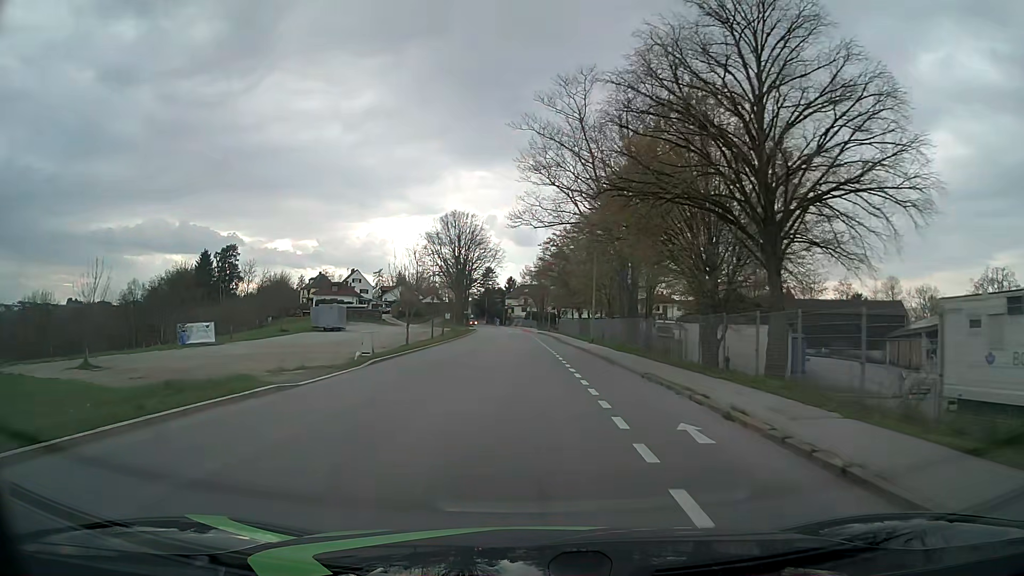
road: tertiary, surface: asphalt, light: Day
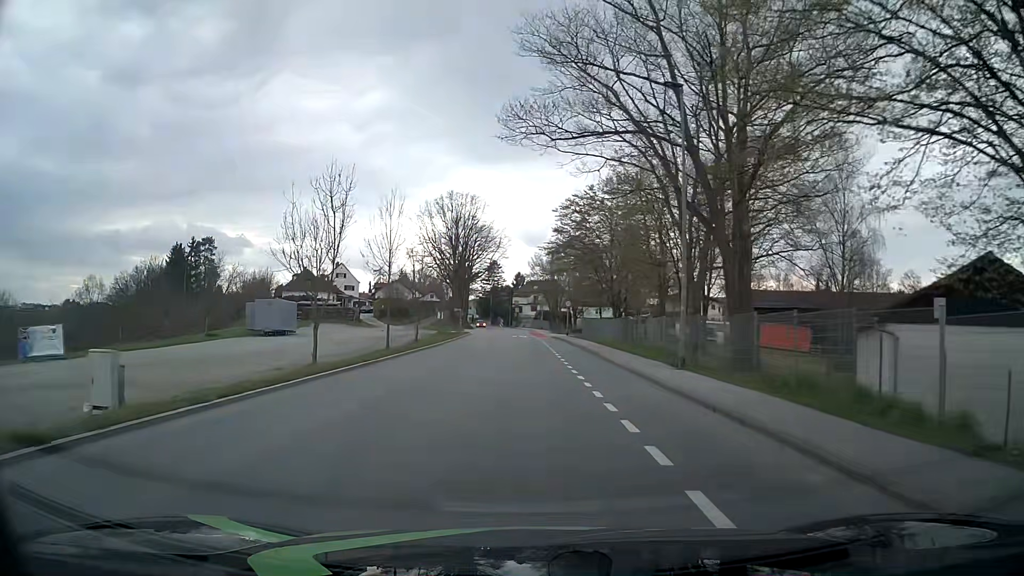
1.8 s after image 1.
(-0.2, +22.2) m; -1°
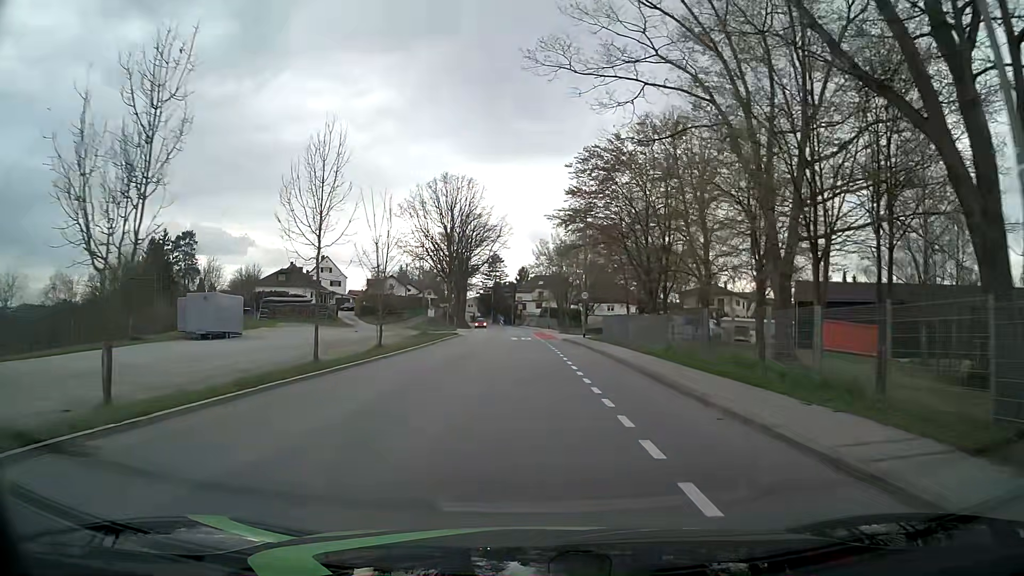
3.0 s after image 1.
(0.0, +13.7) m; 0°
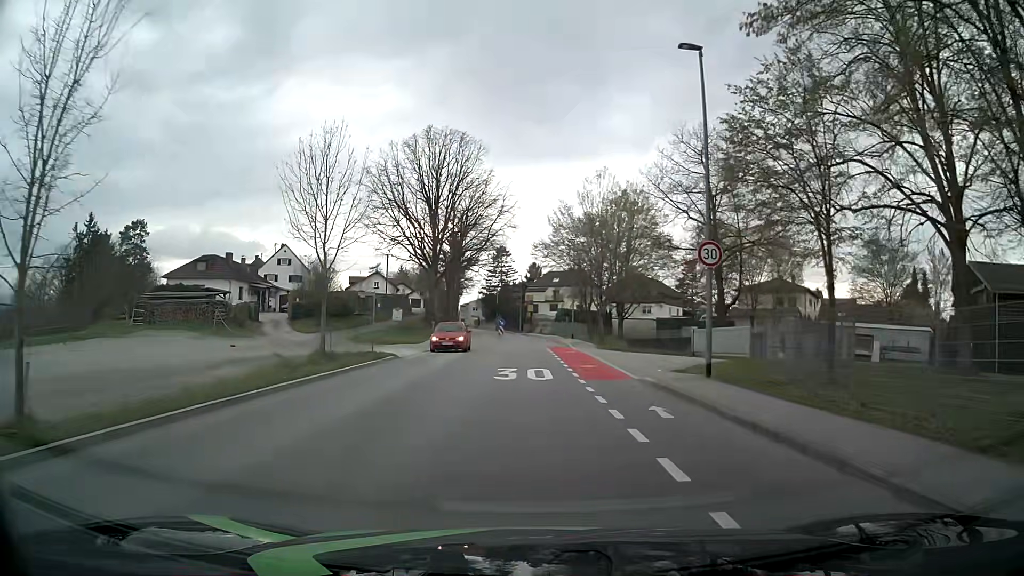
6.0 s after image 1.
(-0.5, +28.7) m; -2°
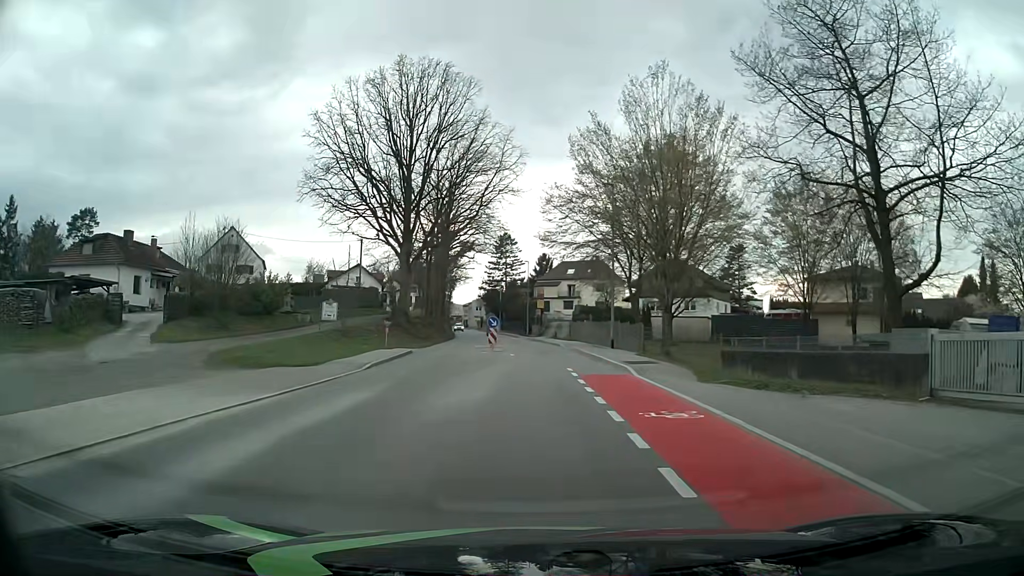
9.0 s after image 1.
(0.0, +22.4) m; -1°
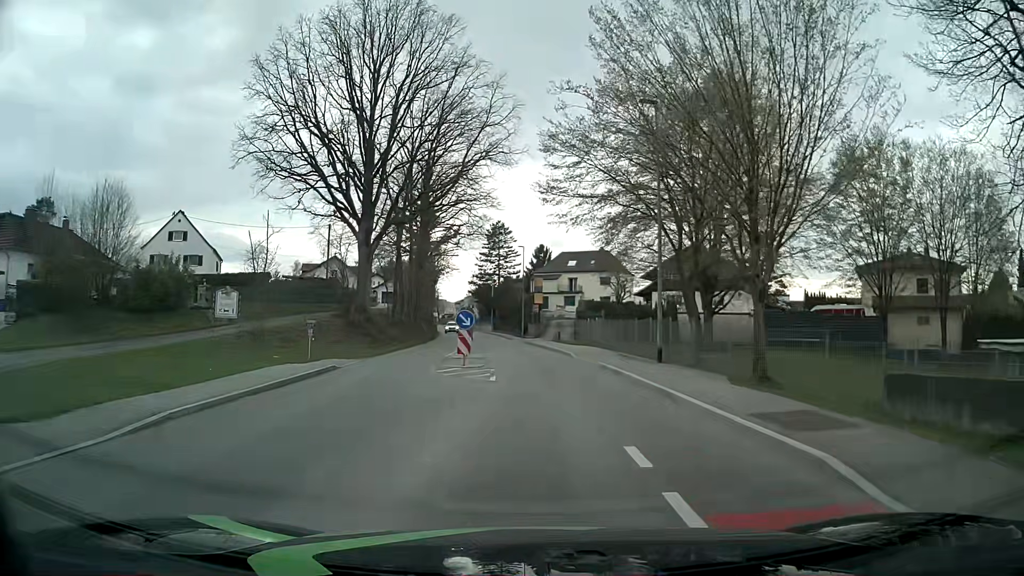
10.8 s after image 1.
(+0.1, +13.1) m; +1°
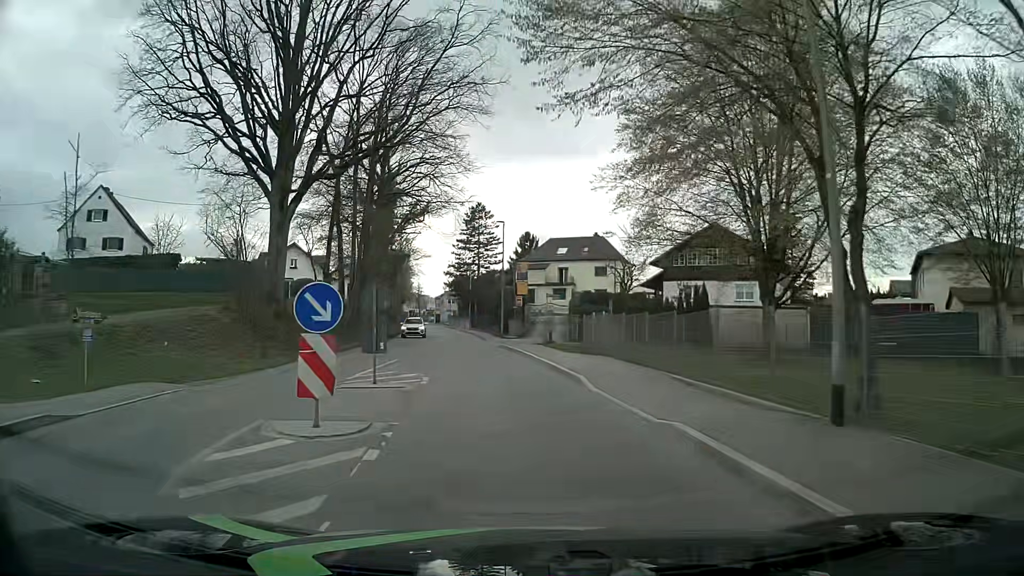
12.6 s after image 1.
(+0.1, +13.2) m; +1°
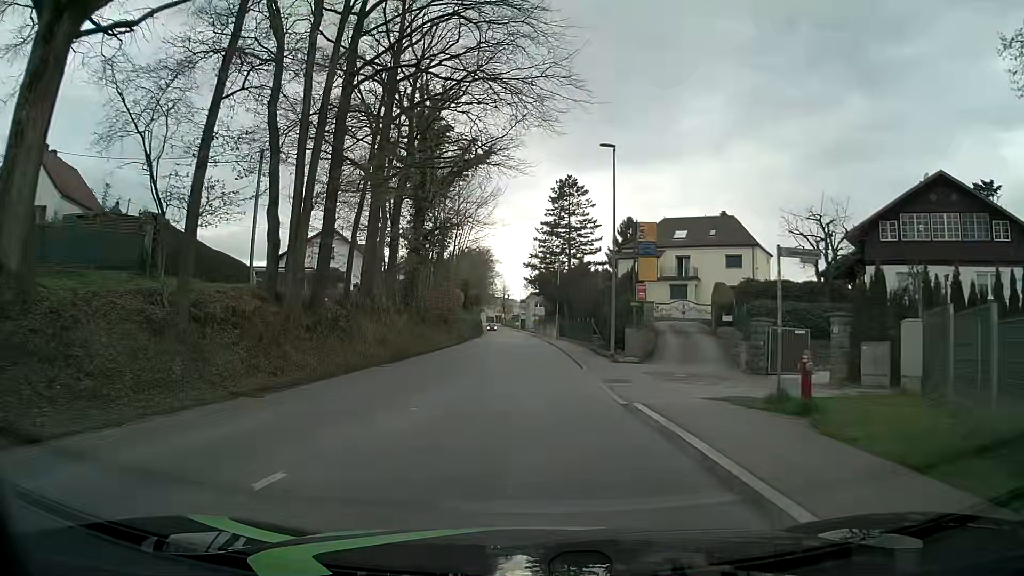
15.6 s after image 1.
(-1.7, +22.2) m; -8°
(0, +10) (0, +20) (0, +30) (0, +40) (0, +50) (-1, +60) (-1, +70) (-2, +80) (-3, +90) (-3, +100) m
